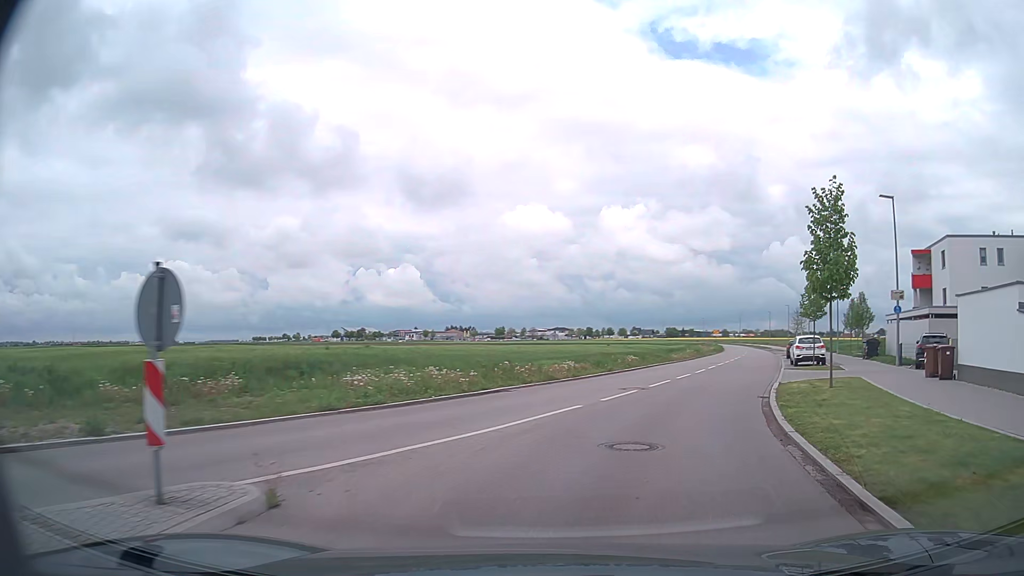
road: tertiary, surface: asphalt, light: Day
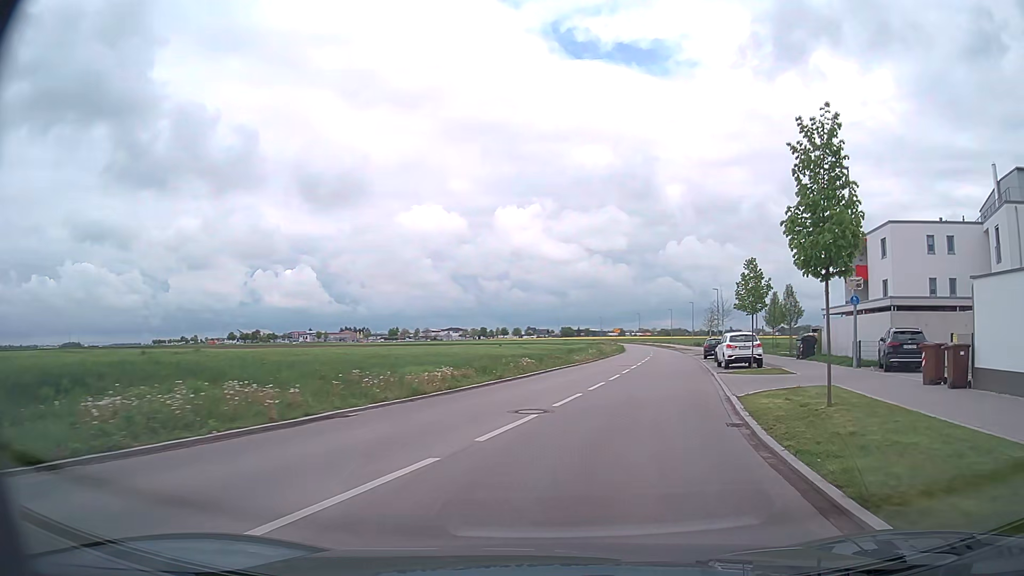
(+0.5, +6.3) m; +9°
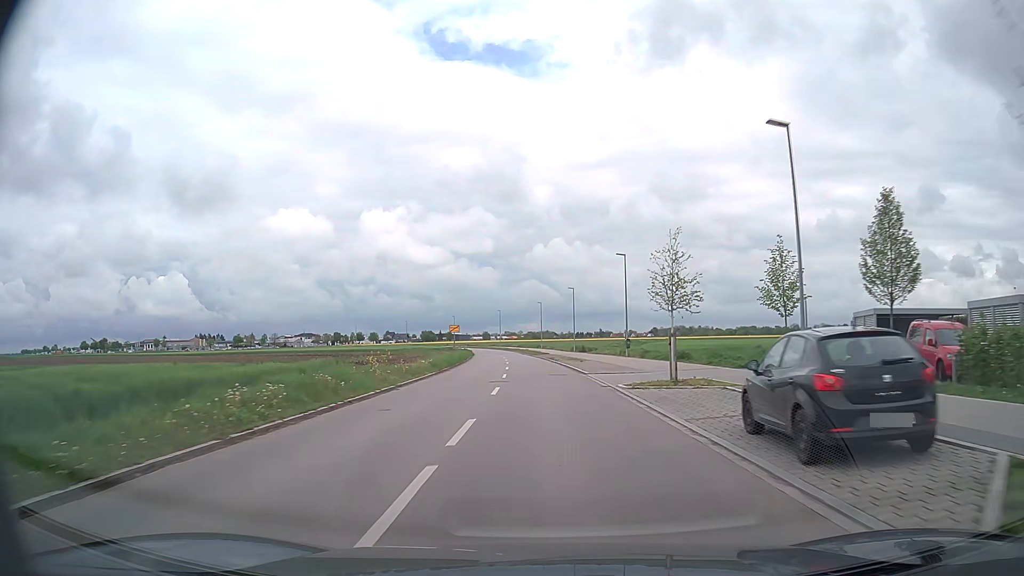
(+6.9, +40.4) m; +12°
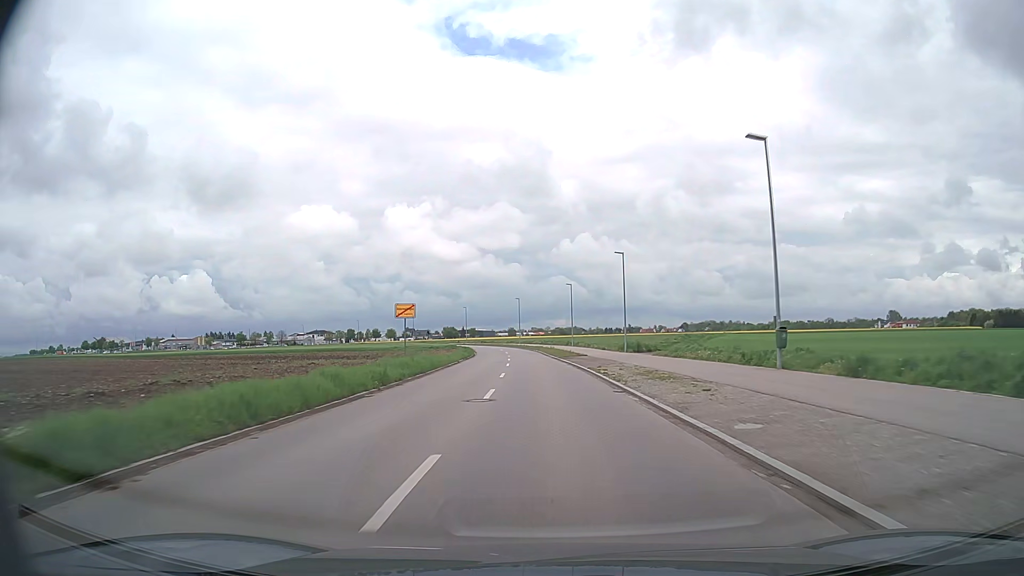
(-0.6, +31.7) m; -2°
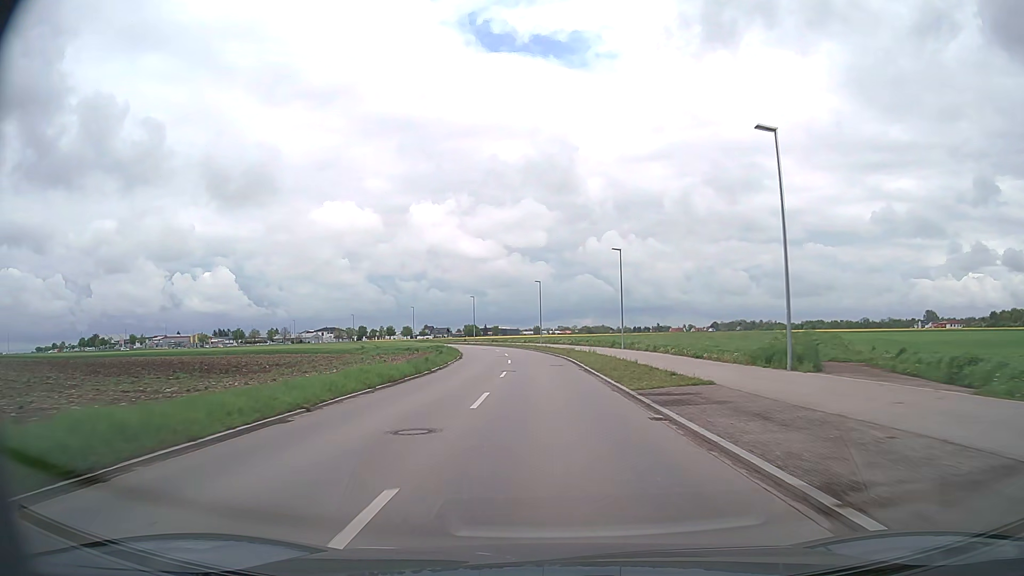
(-0.7, +34.1) m; -2°
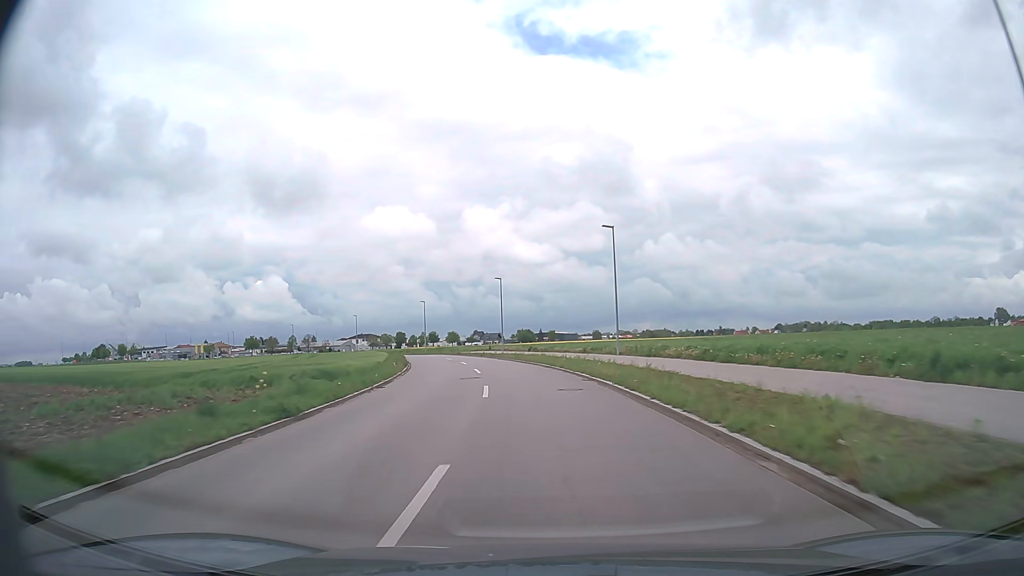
(-1.4, +46.7) m; -5°
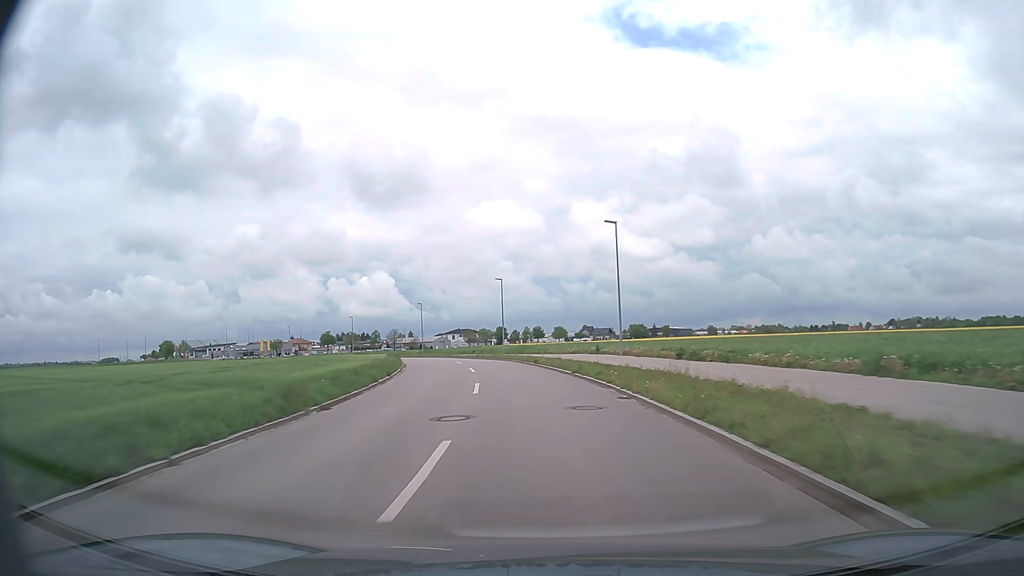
(-2.6, +35.2) m; -9°
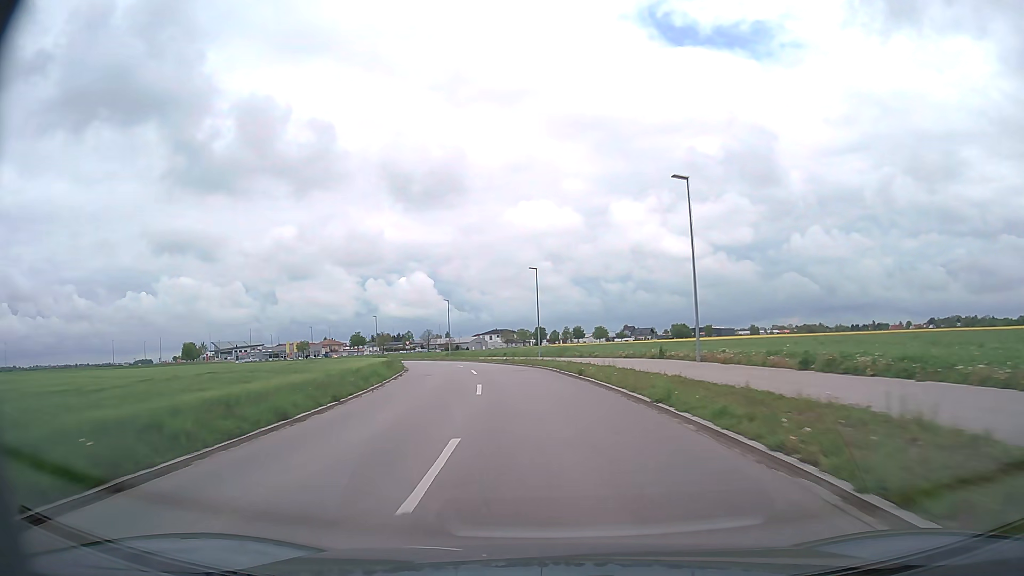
(-0.3, +11.8) m; -3°
(0, +10) (-1, +20) (-2, +30) (-4, +40) (-6, +50) (-9, +59) (-12, +69) (-15, +78) (-19, +87) (-23, +96) m
